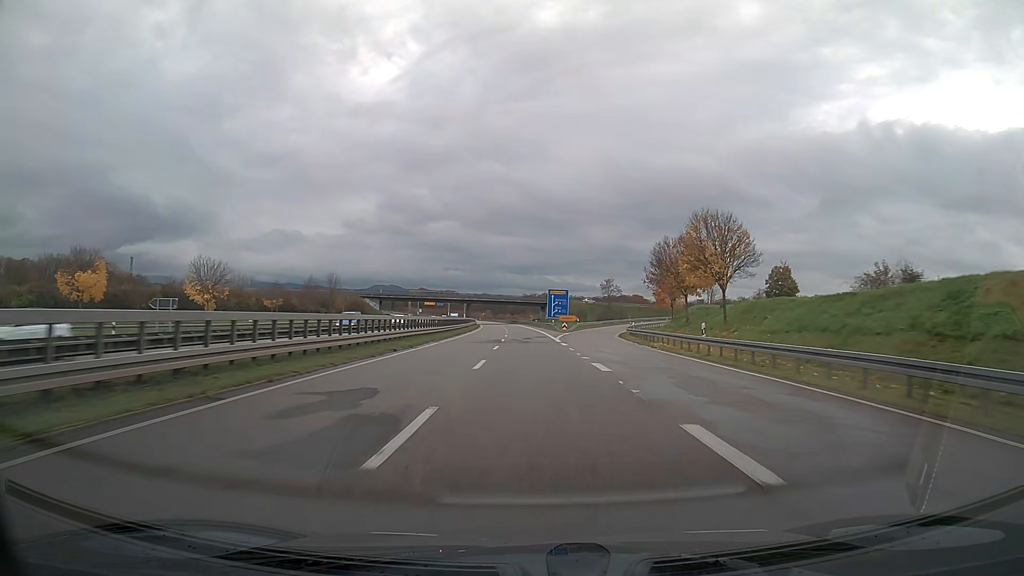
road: trunk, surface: asphalt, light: Day
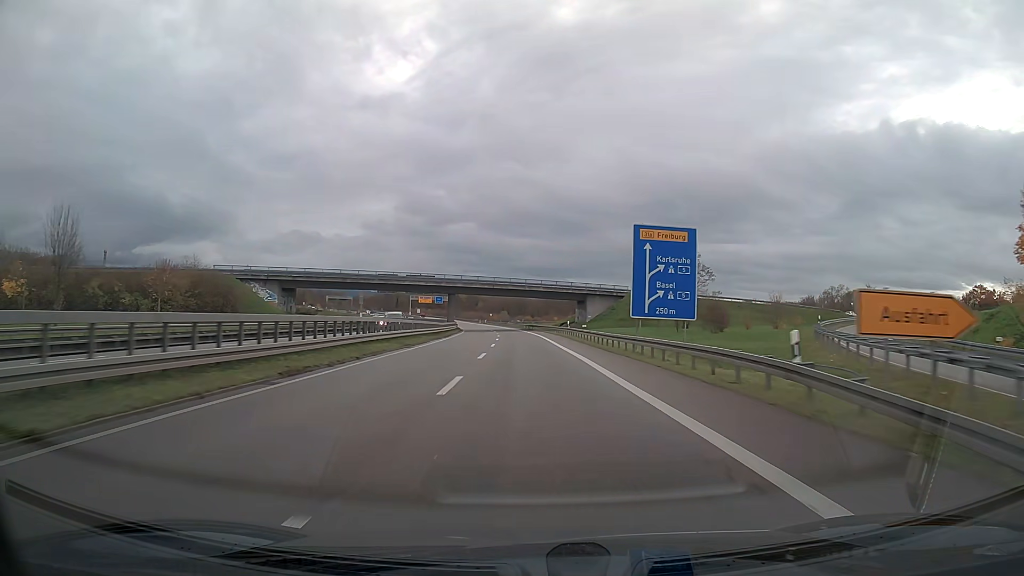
(-1.2, +76.4) m; -2°
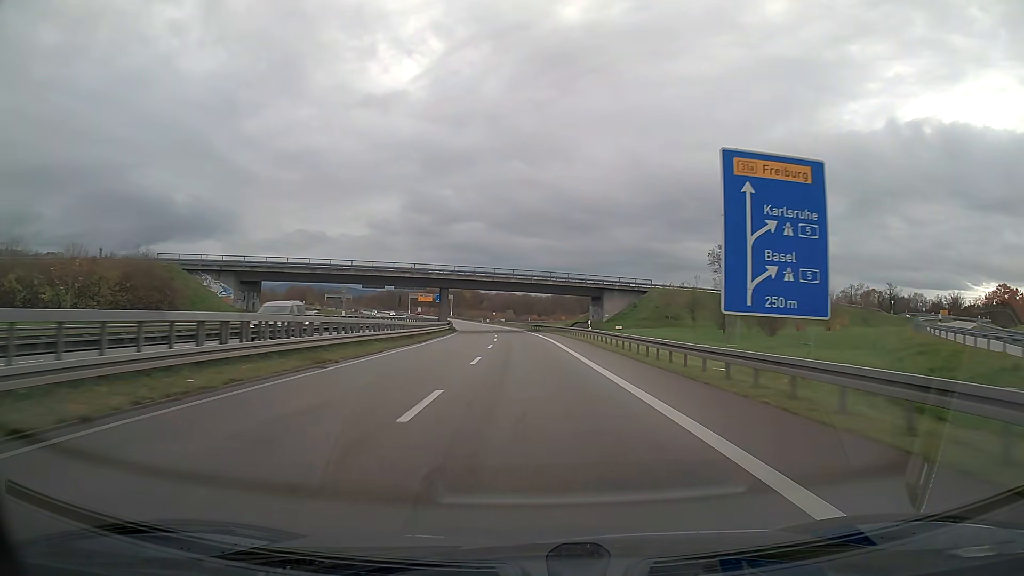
(-0.1, +15.3) m; -1°
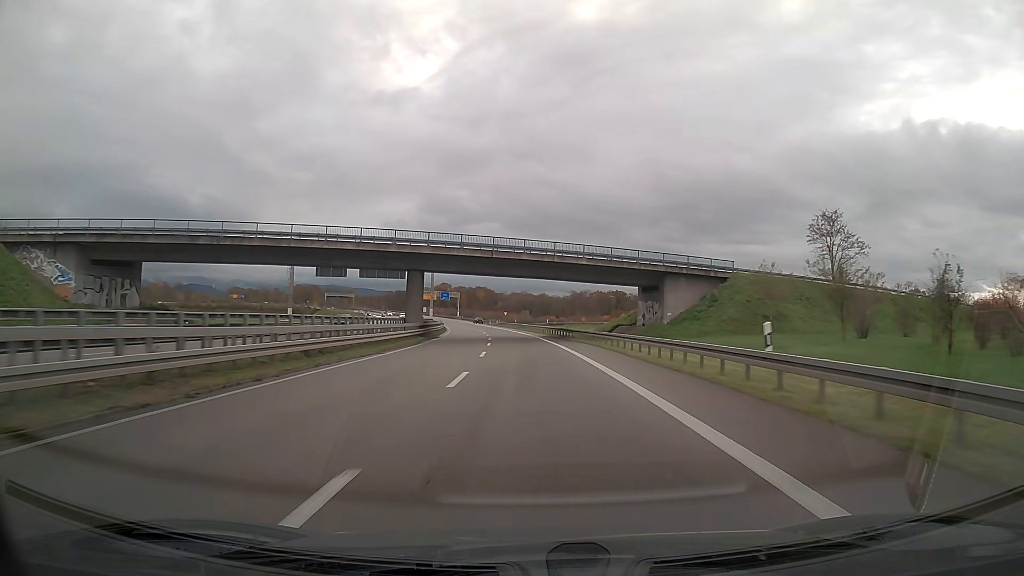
(-0.4, +30.7) m; -1°
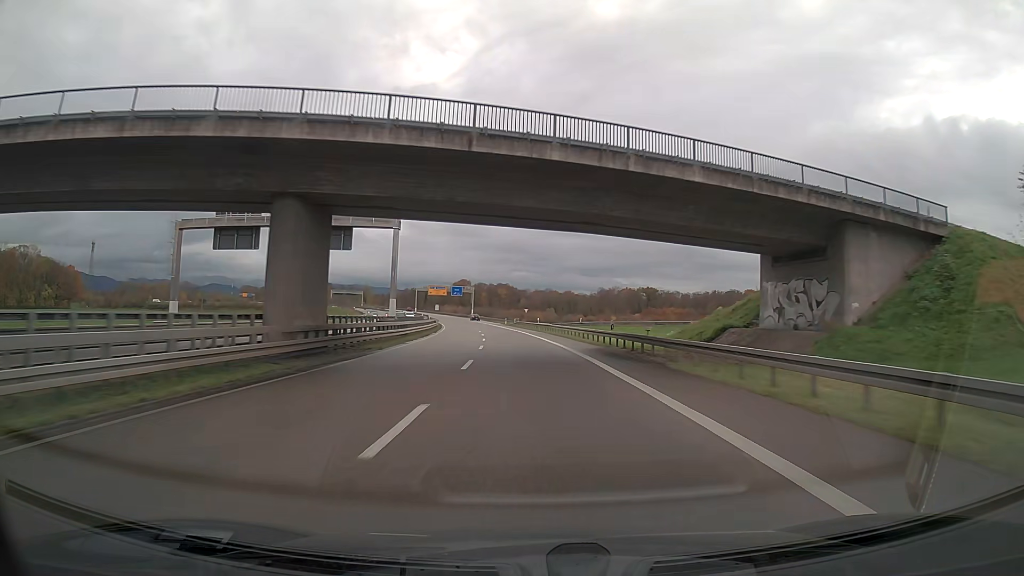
(-0.5, +30.7) m; -2°
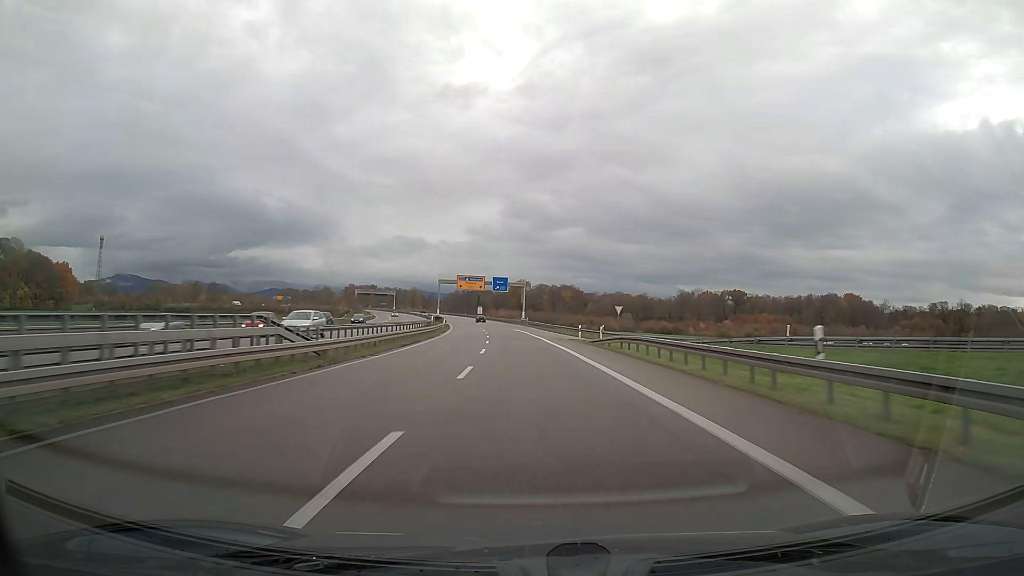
(-2.7, +61.4) m; -5°
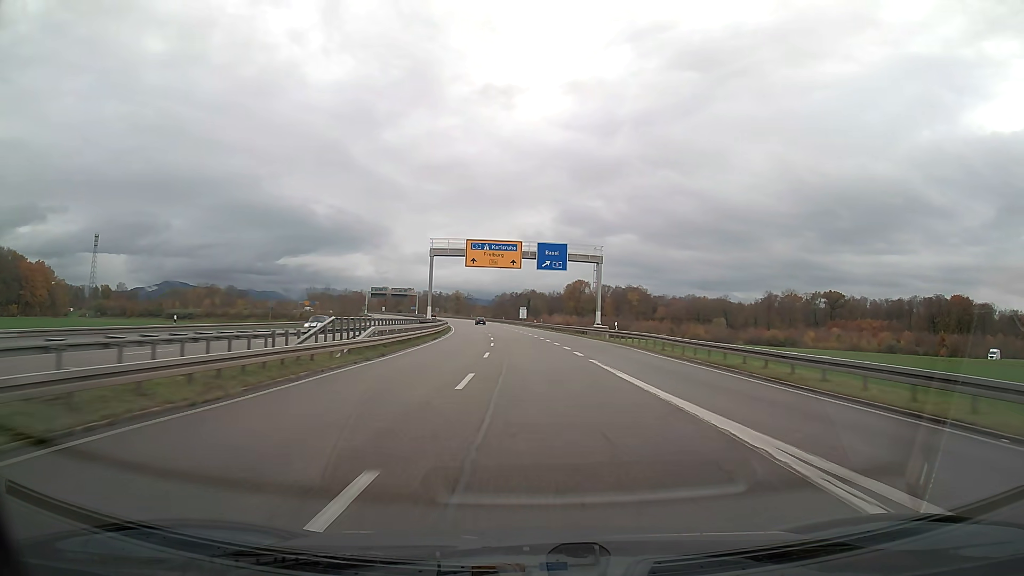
(-2.5, +61.4) m; -5°
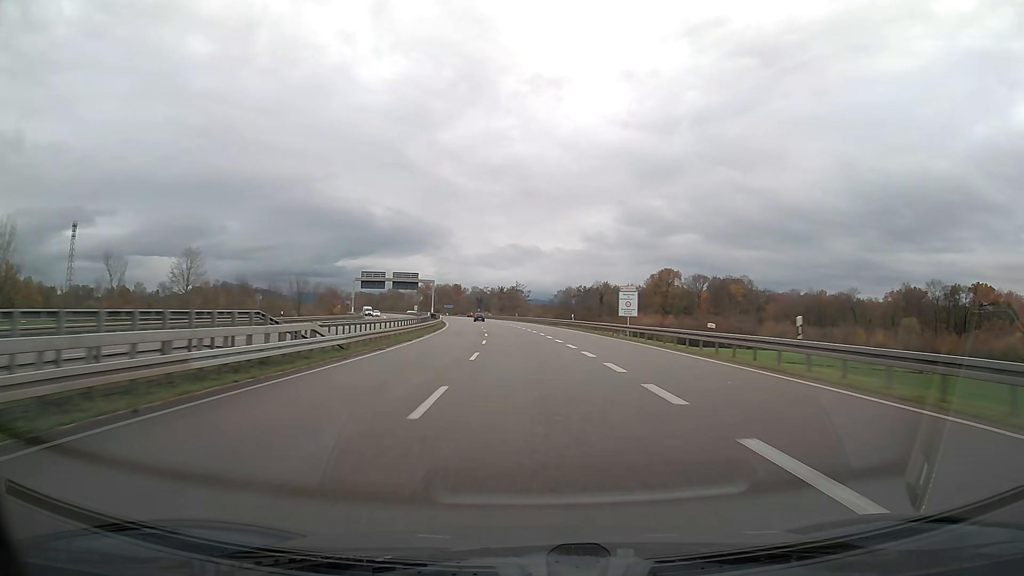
(-3.7, +76.4) m; -6°
(0, +10) (0, +20) (-1, +30) (-1, +40) (-2, +50) (-2, +60) (-3, +70) (-4, +80) (-5, +90) (-7, +100) m
